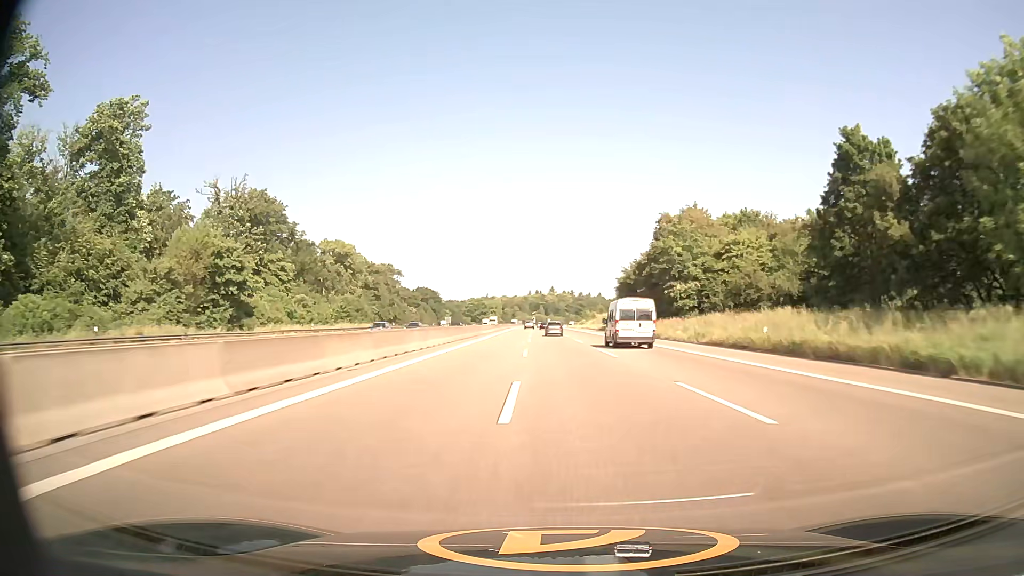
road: motorway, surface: asphalt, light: Day
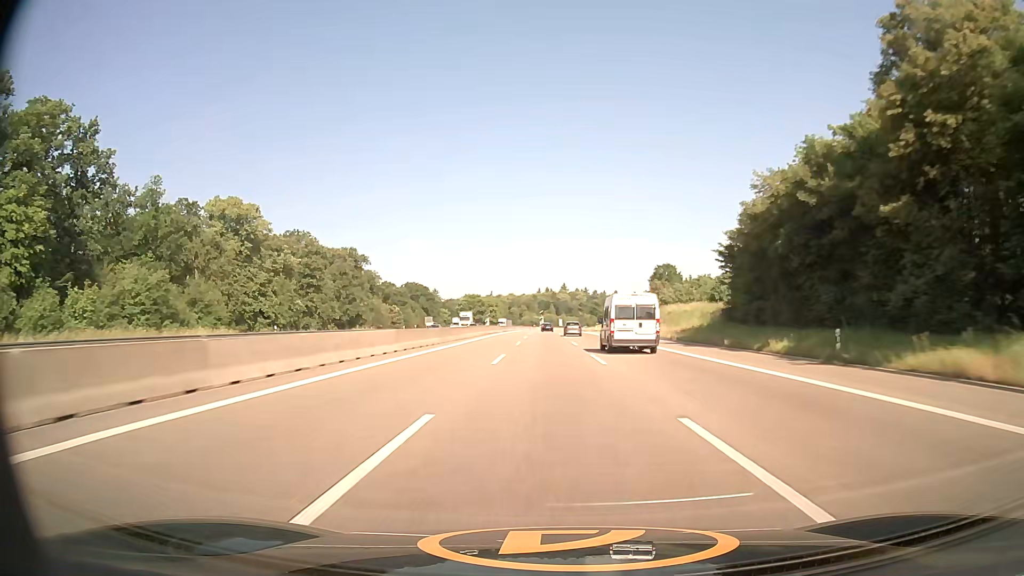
(-0.3, +58.8) m; -1°
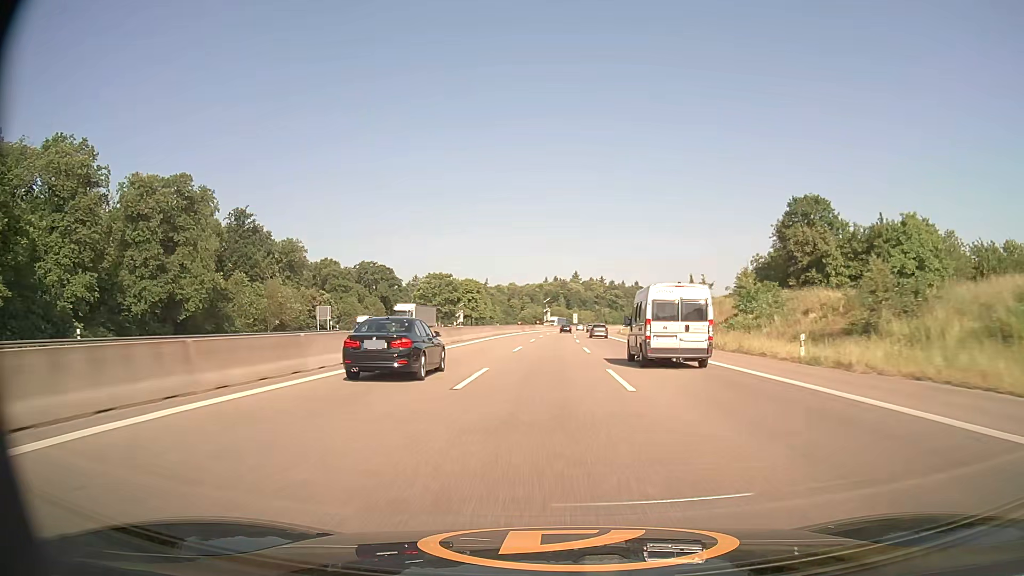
(-1.5, +97.4) m; -1°
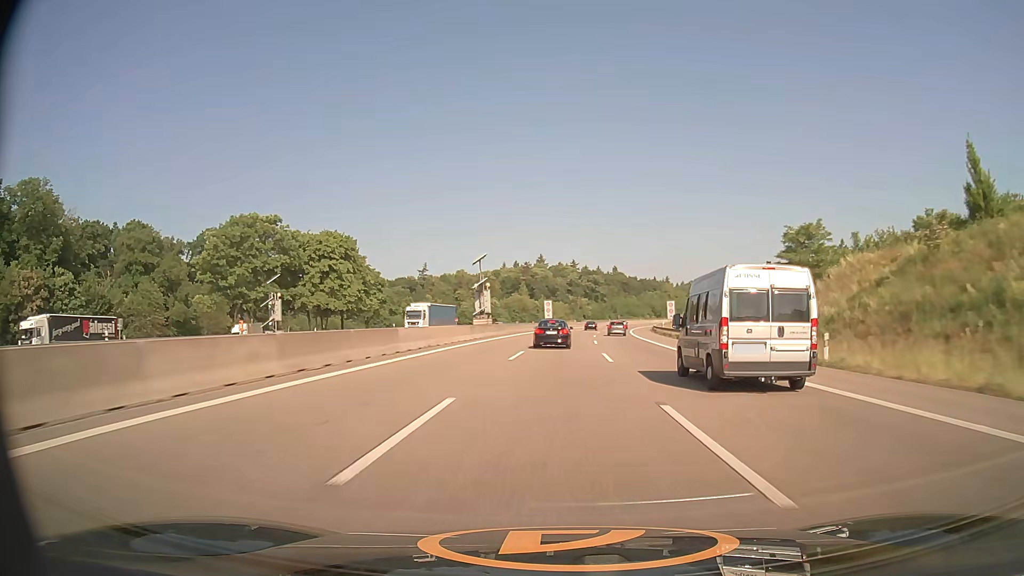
(+1.5, +97.5) m; +3°
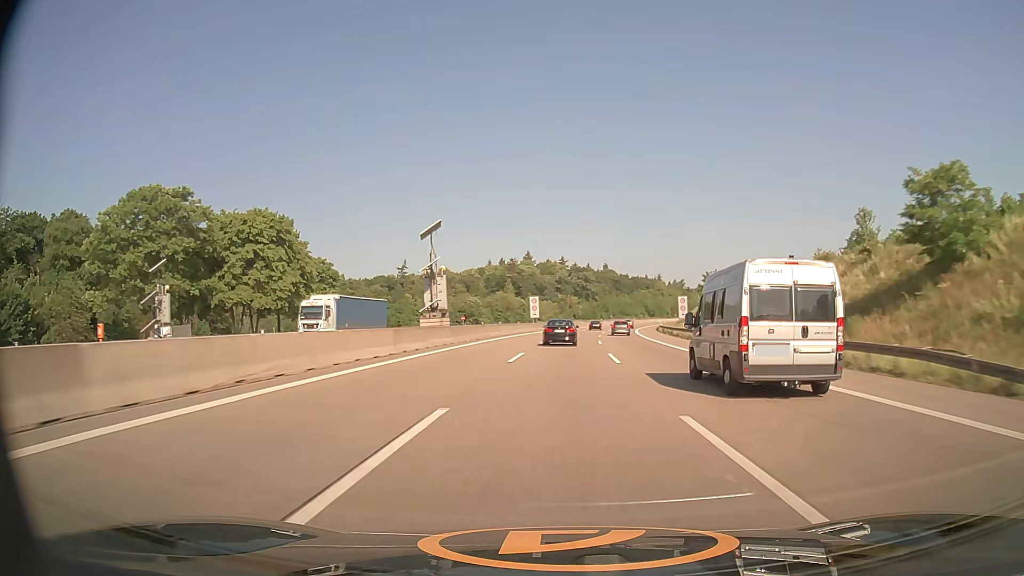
(+0.2, +19.4) m; +1°
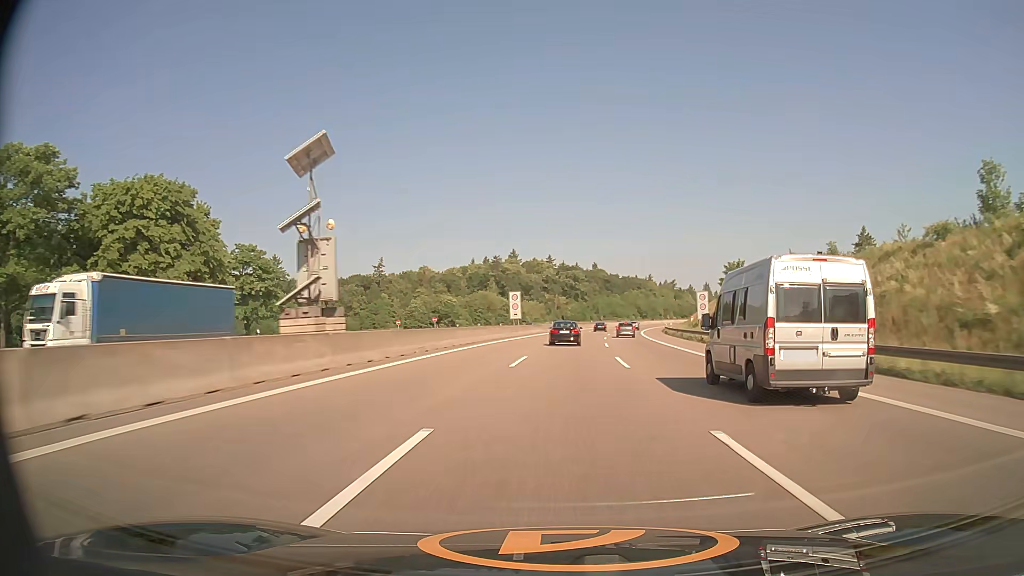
(+0.2, +19.5) m; +1°
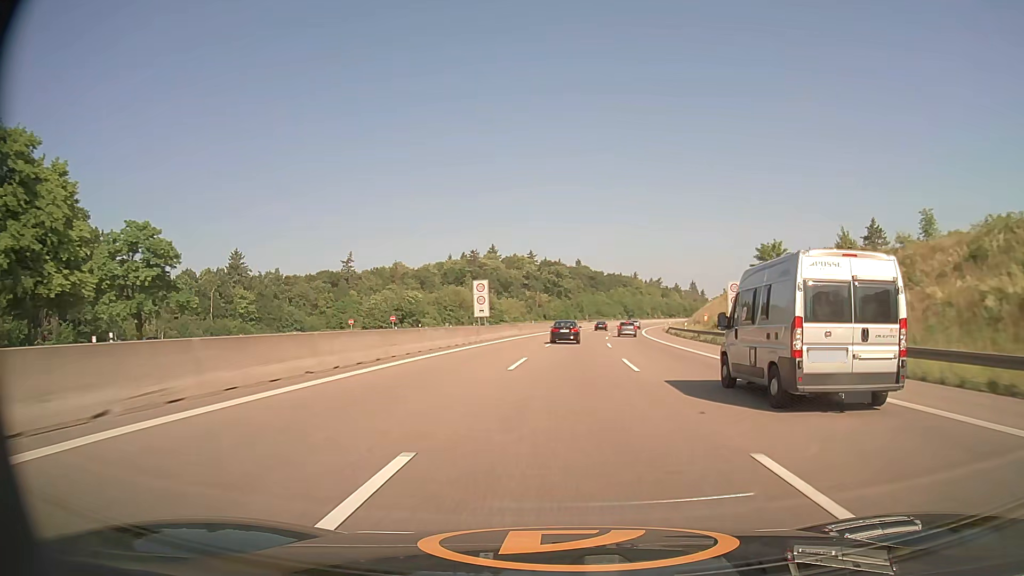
(+0.2, +19.5) m; +1°
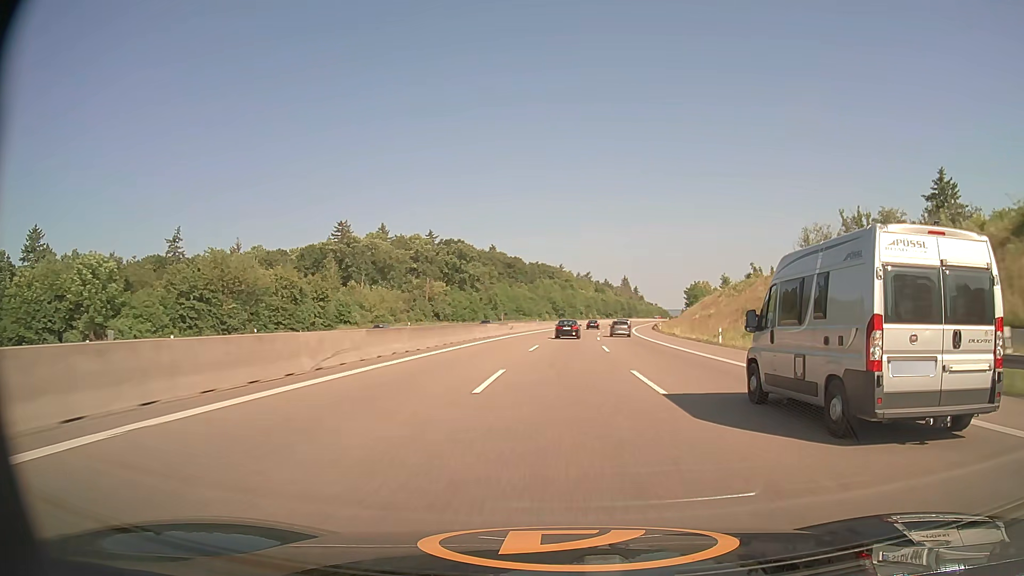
(+4.6, +77.6) m; +7°
(0, +10) (0, +20) (+1, +30) (+1, +40) (+2, +50) (+3, +60) (+3, +70) (+4, +80) (+5, +90) (+7, +100) m
